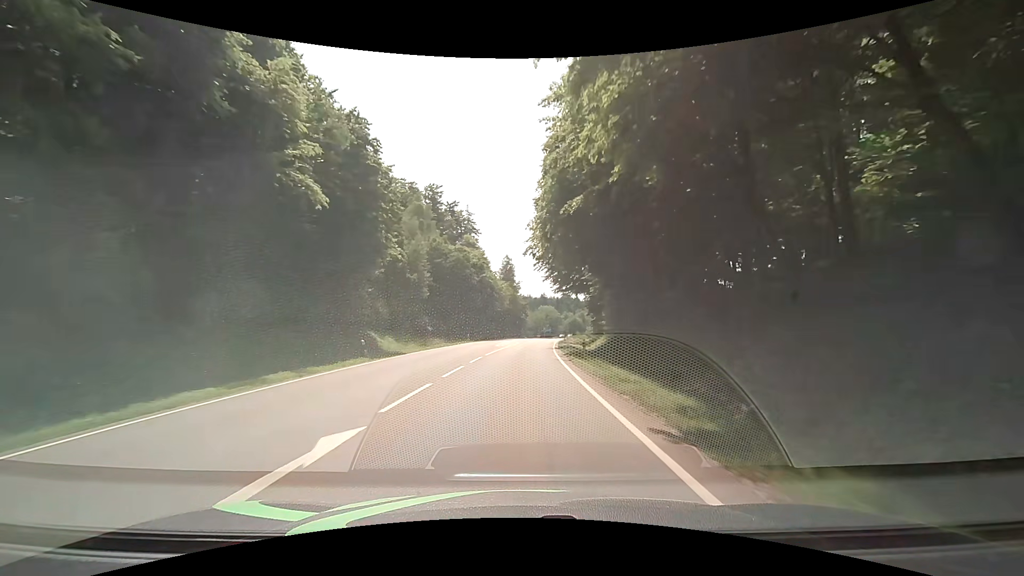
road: secondary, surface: asphalt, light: Day
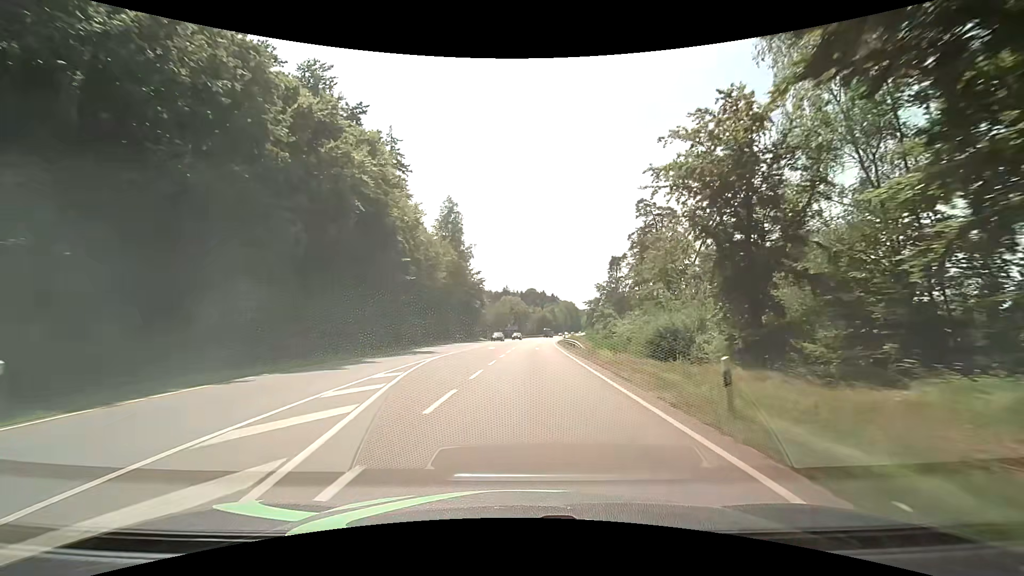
(+2.3, +55.7) m; +4°
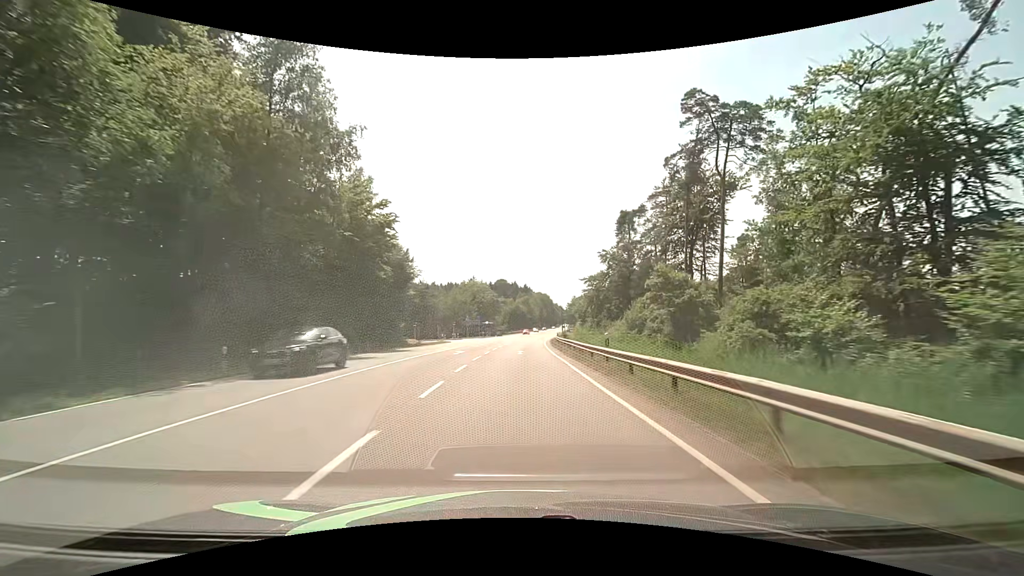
(+2.4, +45.7) m; +5°
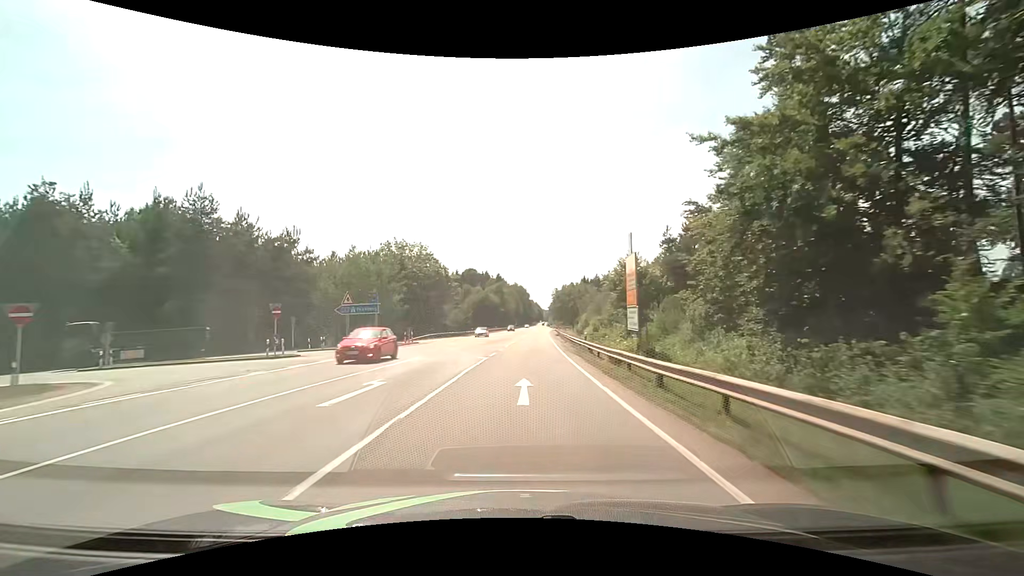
(+1.1, +58.9) m; +2°
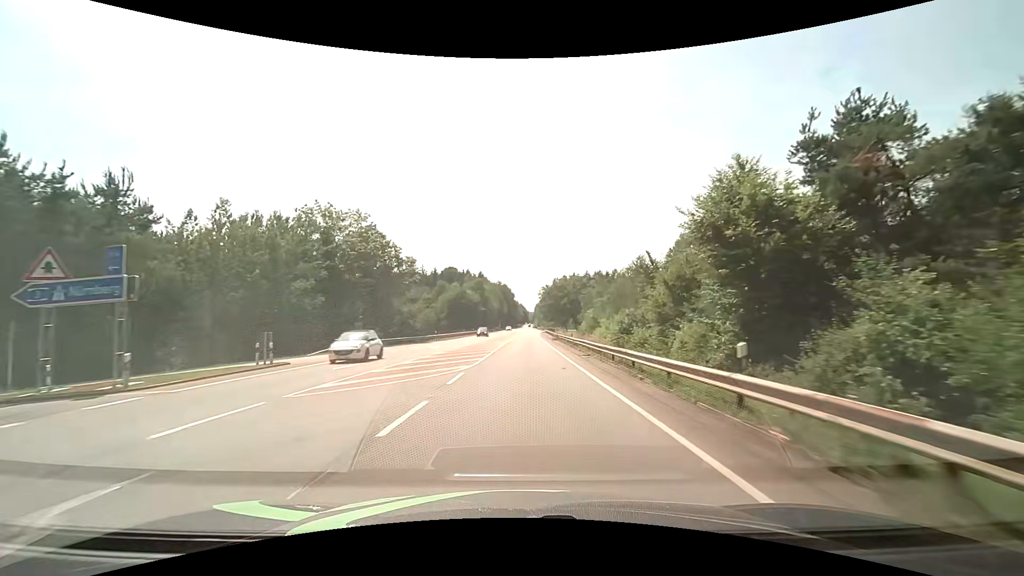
(+0.6, +24.1) m; +2°
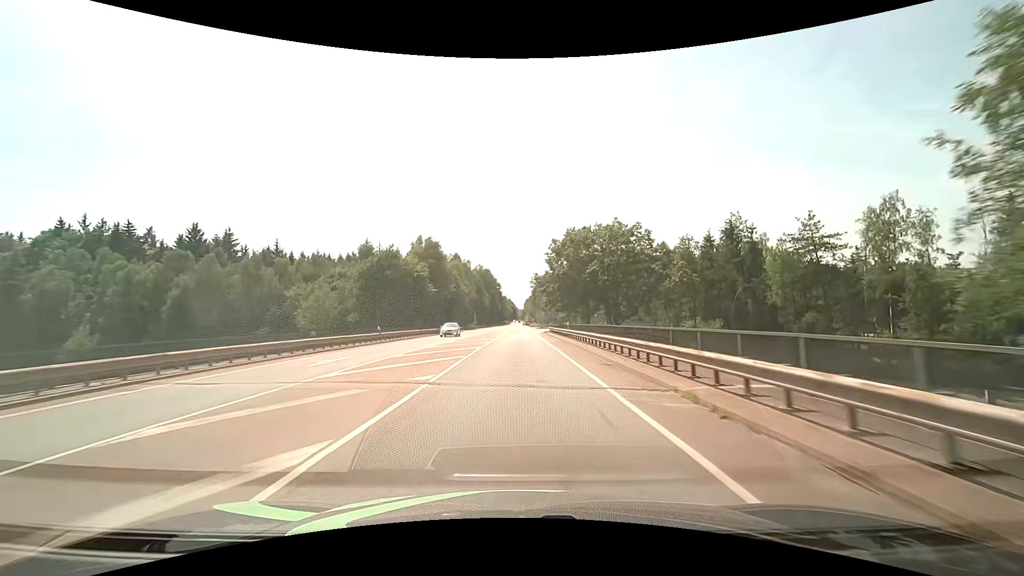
(+1.3, +61.2) m; +2°
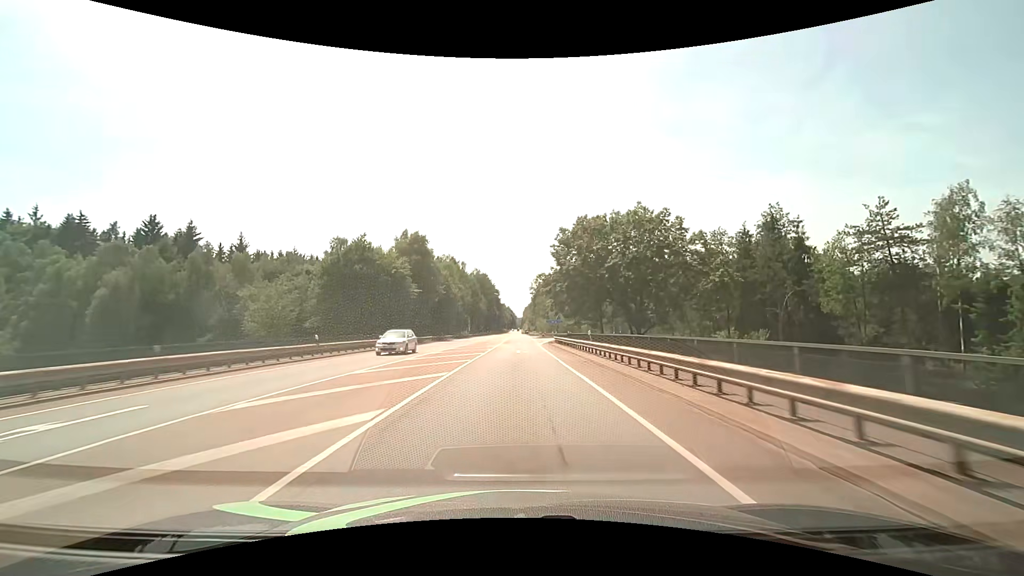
(0.0, +12.1) m; 0°
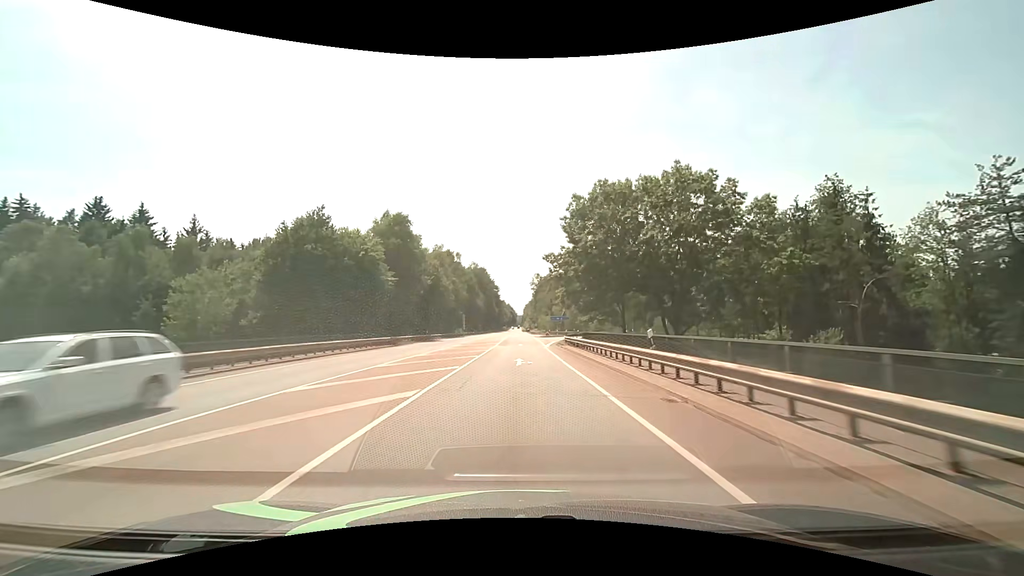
(0.0, +11.9) m; 0°
(0, +10) (0, +20) (0, +30) (0, +40) (0, +50) (0, +60) (0, +70) (0, +80) (0, +90) (0, +100) m
